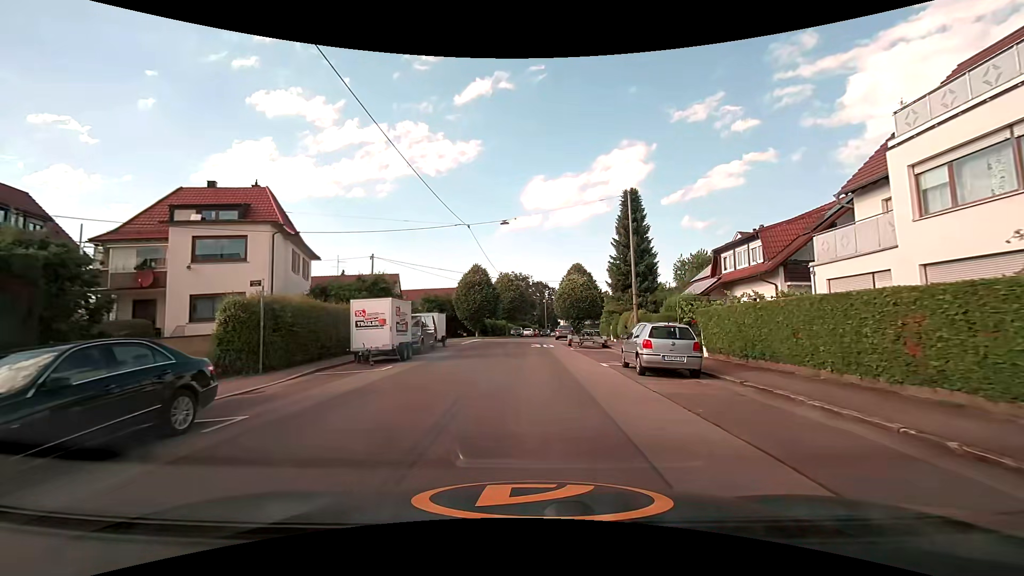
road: residential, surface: asphalt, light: Day
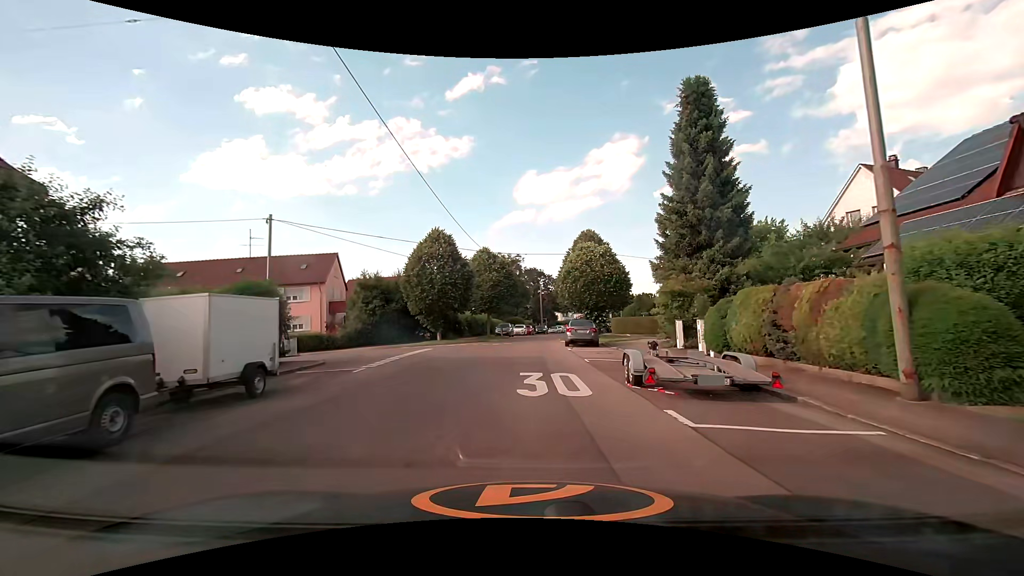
(+0.4, +20.7) m; +1°
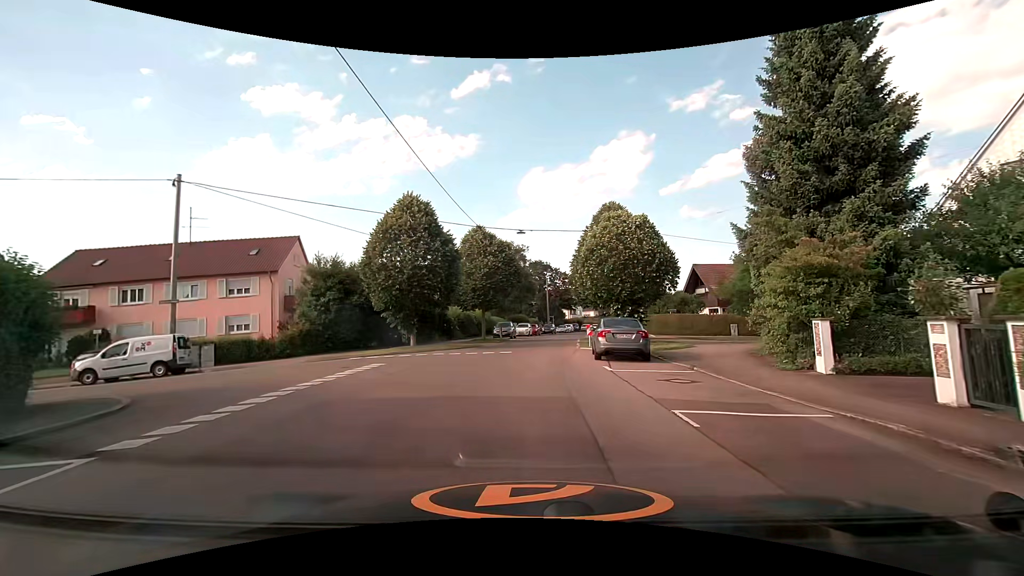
(-0.1, +10.0) m; 0°
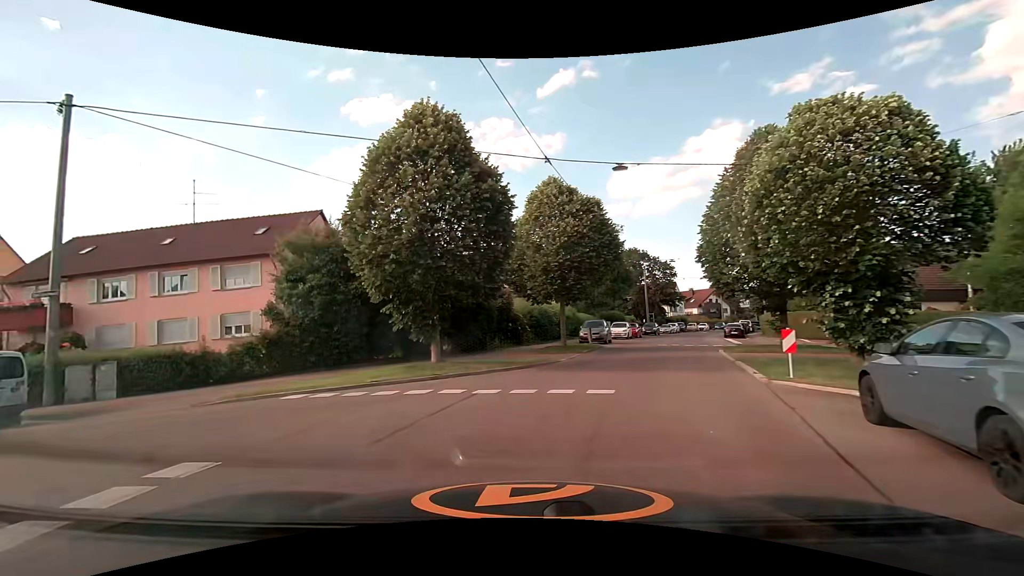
(-0.4, +12.3) m; -11°
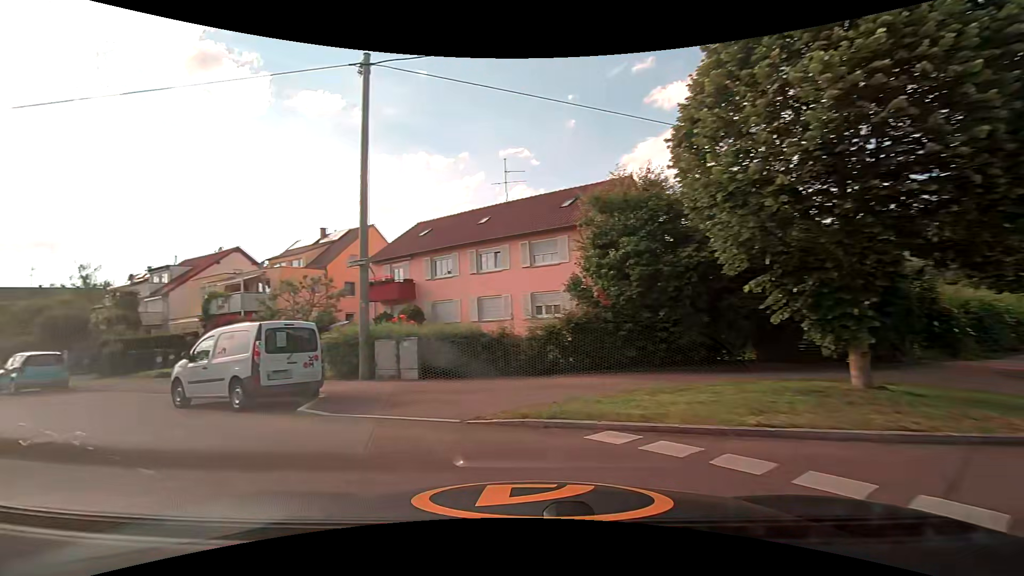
(-1.5, +6.1) m; -32°
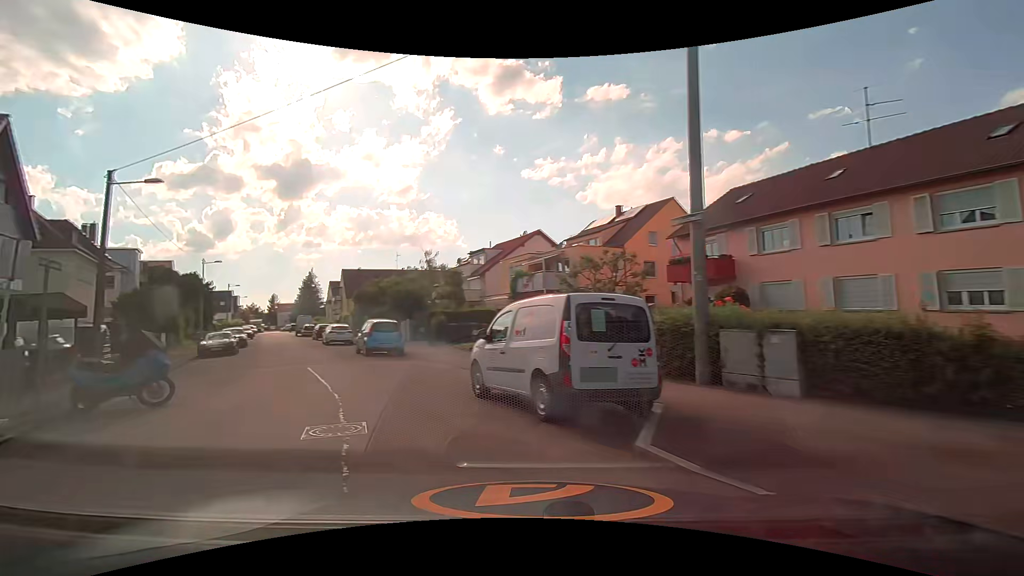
(-1.3, +4.4) m; -32°
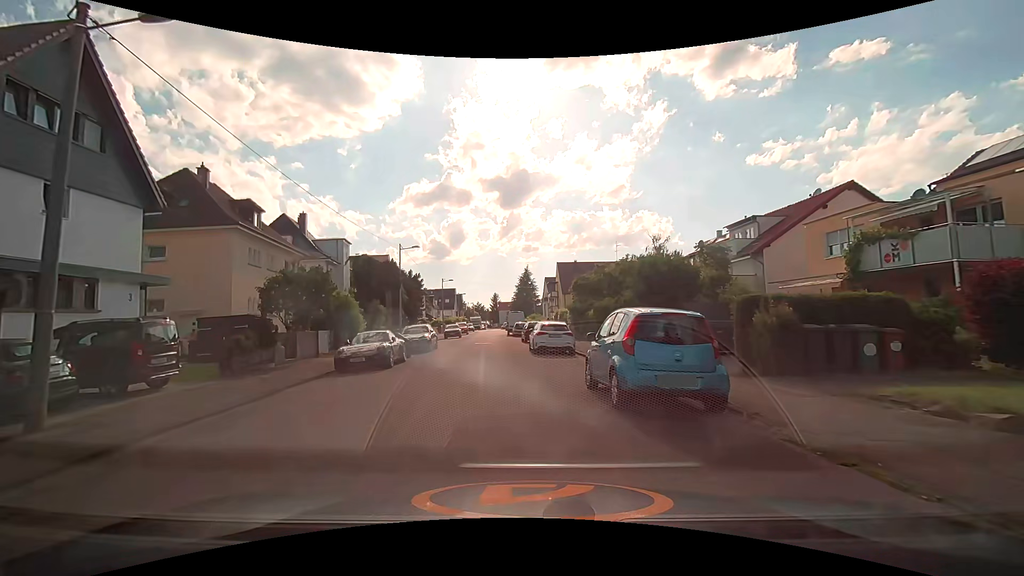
(-4.7, +13.8) m; -26°
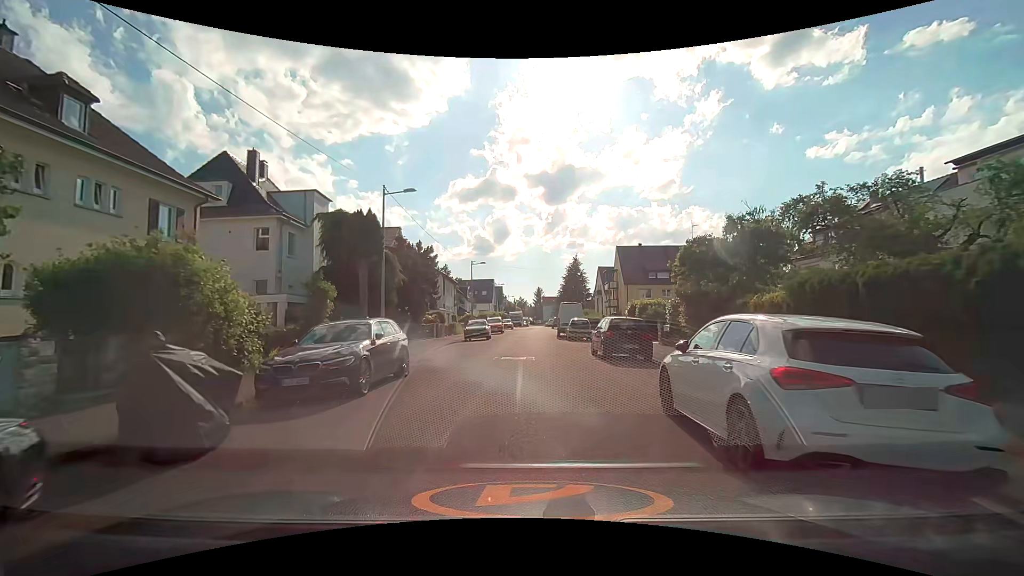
(-1.3, +17.0) m; -6°
(0, +10) (0, +20) (0, +30) (0, +40) (+2, +50) (+3, +60) (+2, +70) (+1, +80) (+2, +90) (+2, +100) m
